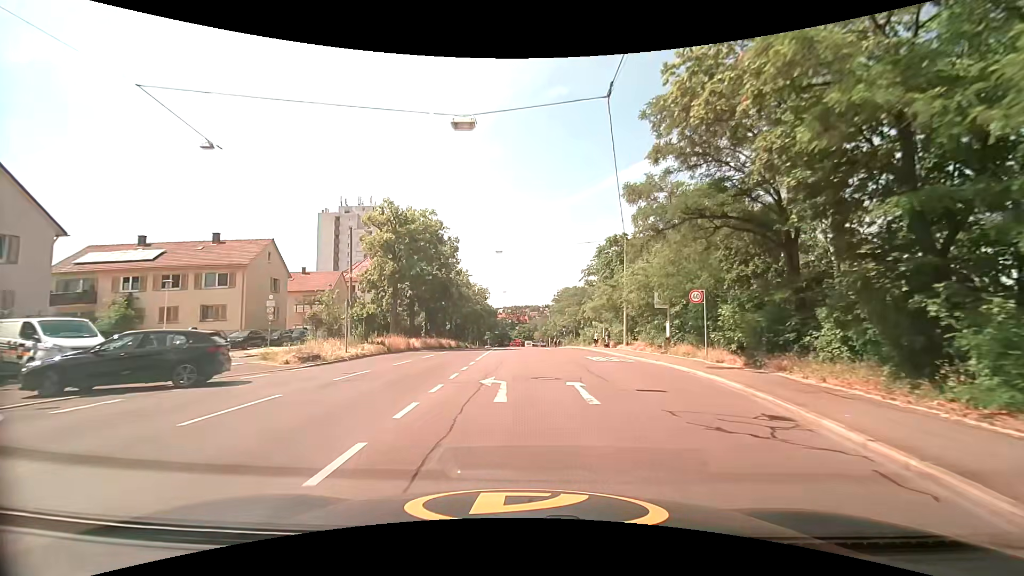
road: secondary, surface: asphalt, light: Day
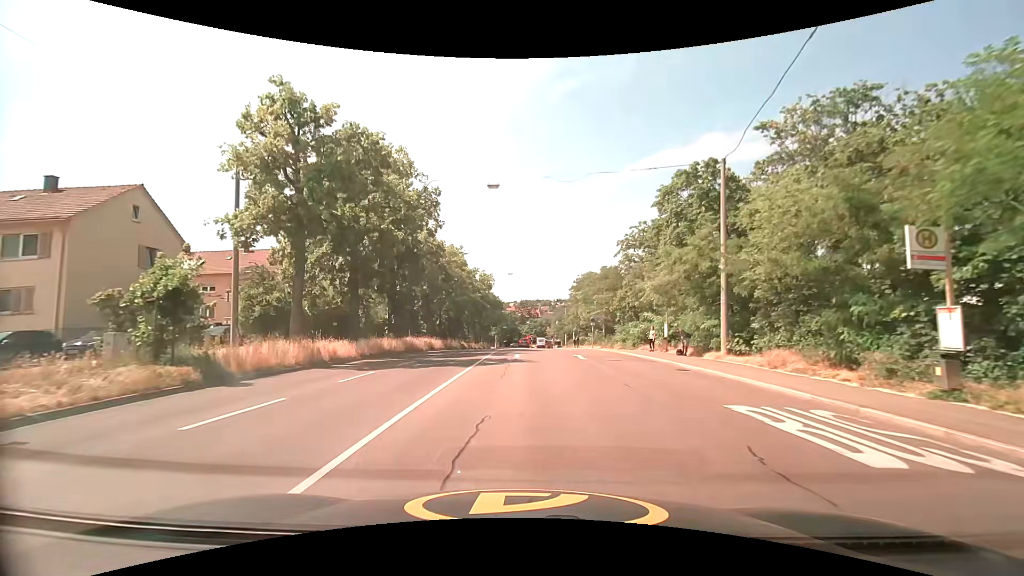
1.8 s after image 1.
(-0.3, +18.4) m; -2°
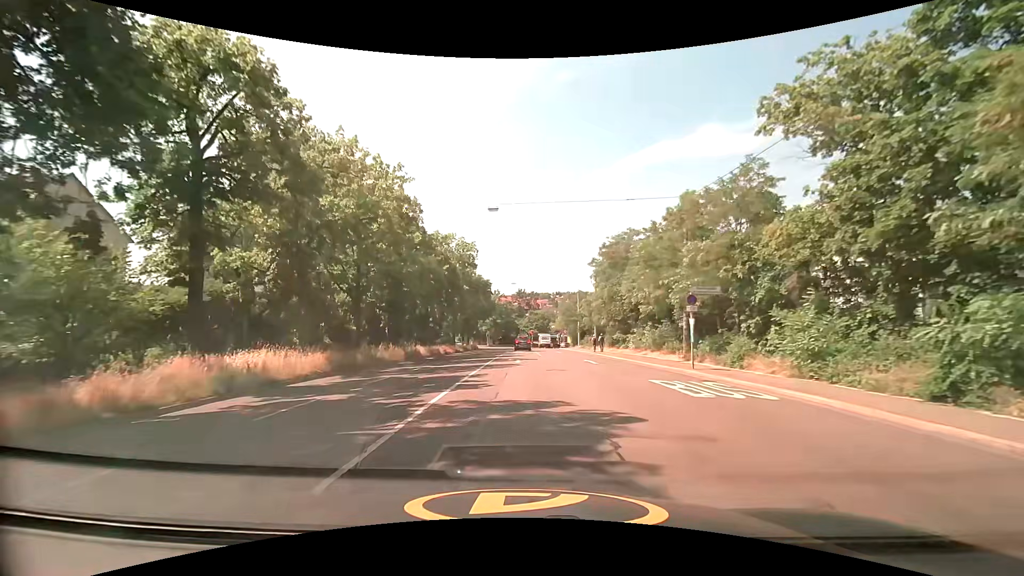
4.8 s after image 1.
(+0.1, +28.3) m; 0°
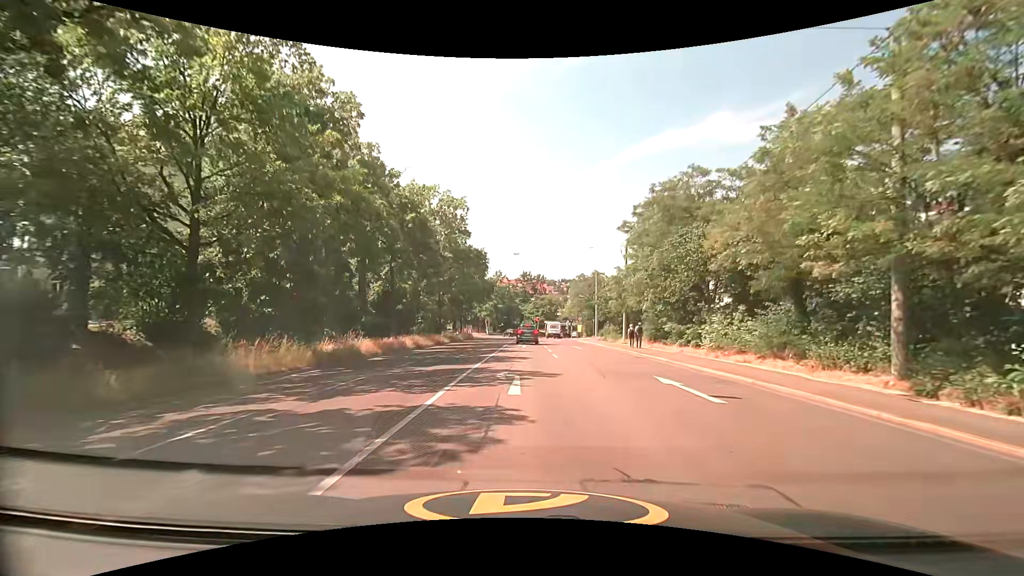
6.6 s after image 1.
(-0.1, +15.1) m; -1°
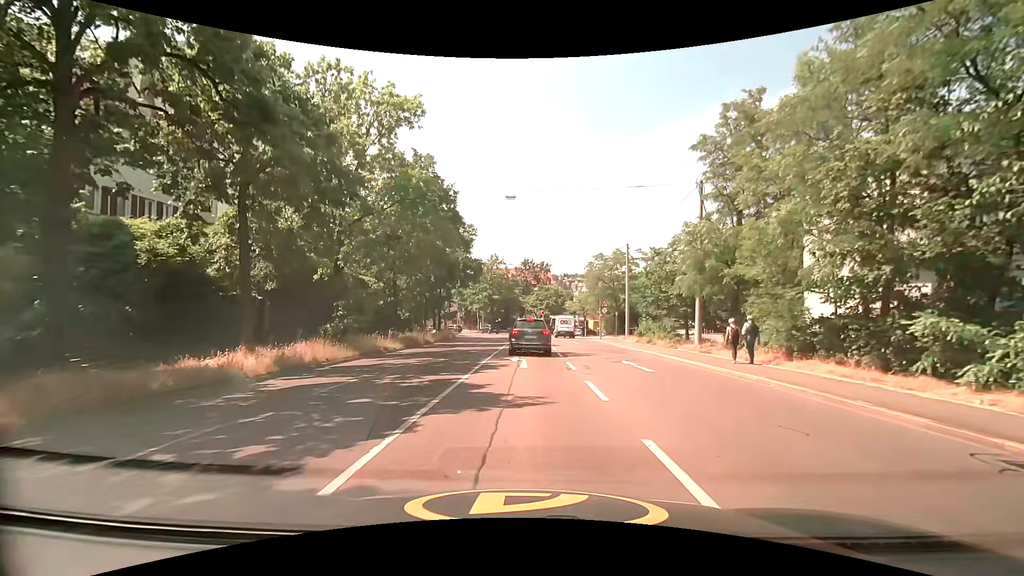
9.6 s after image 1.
(+0.2, +18.9) m; +1°
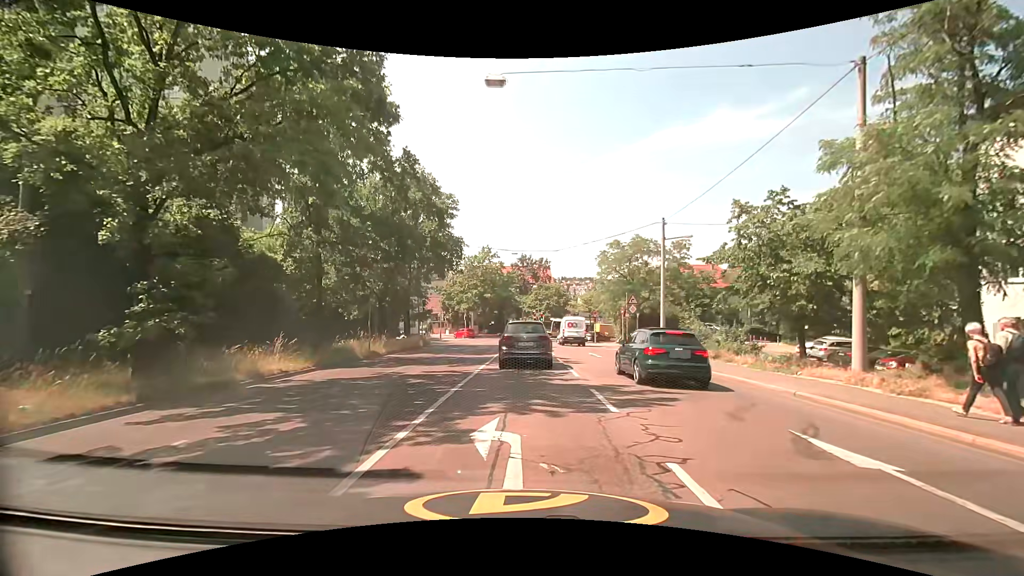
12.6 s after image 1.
(-0.2, +12.9) m; -1°
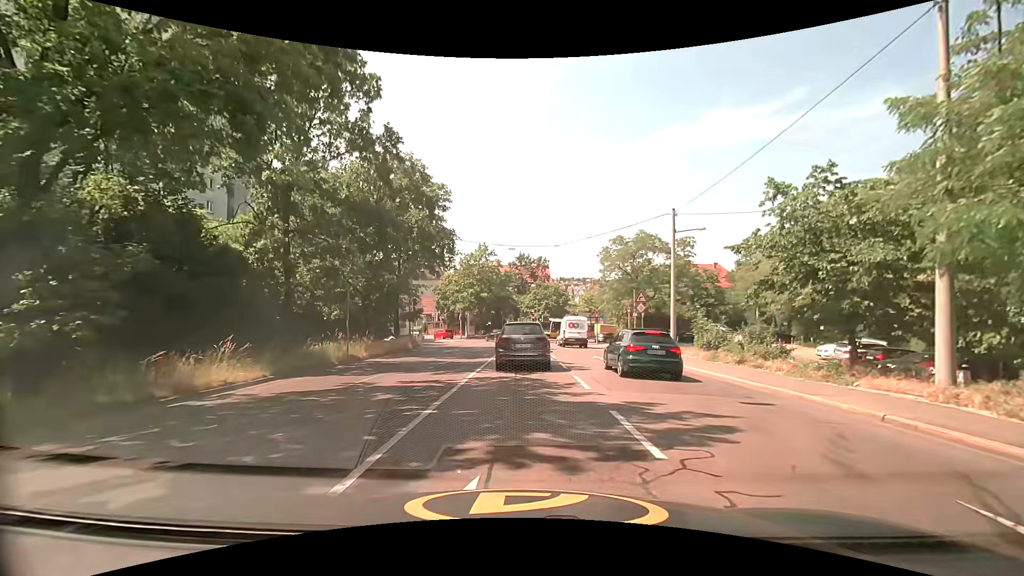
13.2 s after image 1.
(0.0, +2.9) m; -1°
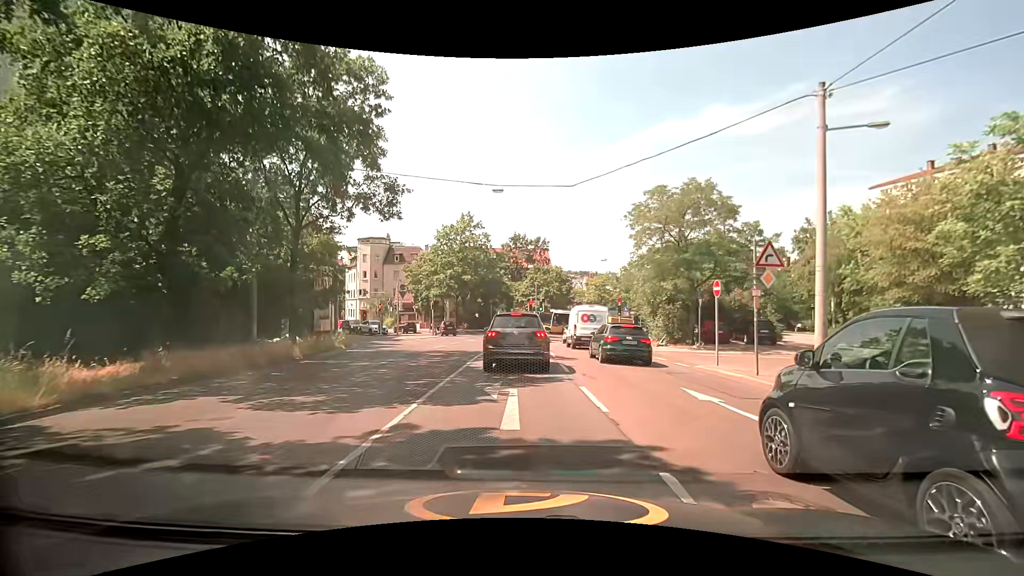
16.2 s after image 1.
(+0.3, +16.0) m; +1°
